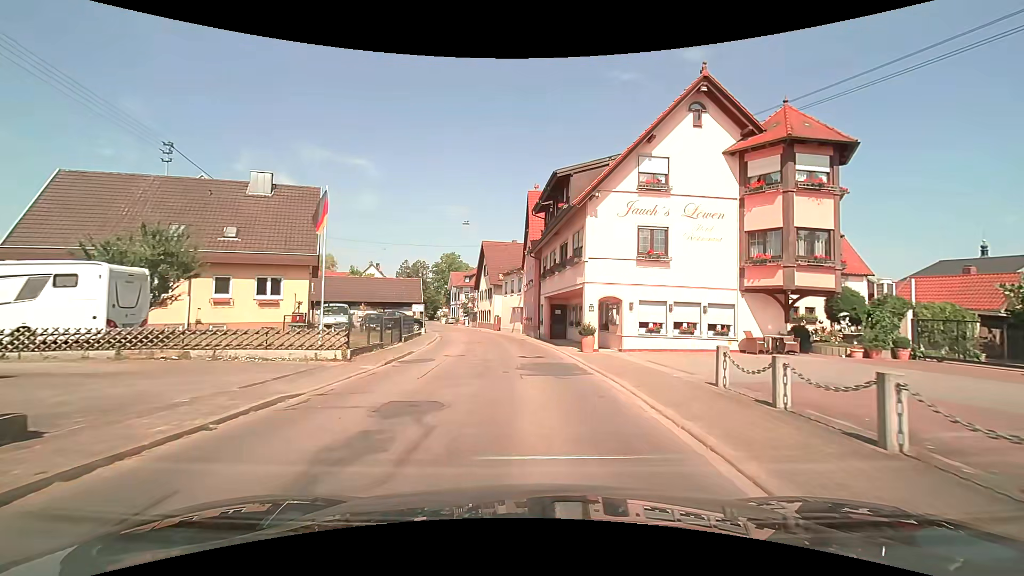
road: secondary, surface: asphalt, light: Day
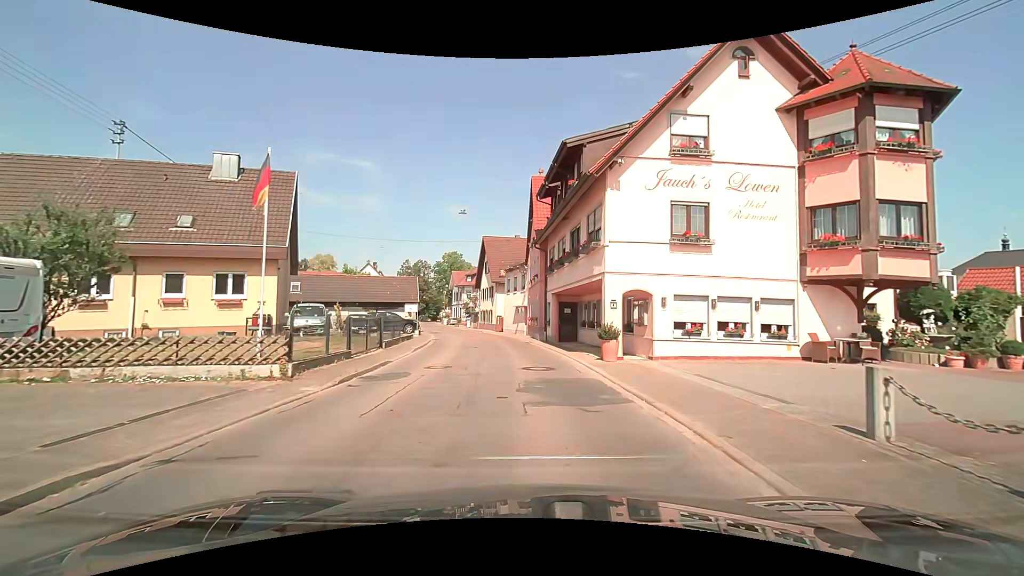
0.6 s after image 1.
(-0.1, +4.1) m; -1°
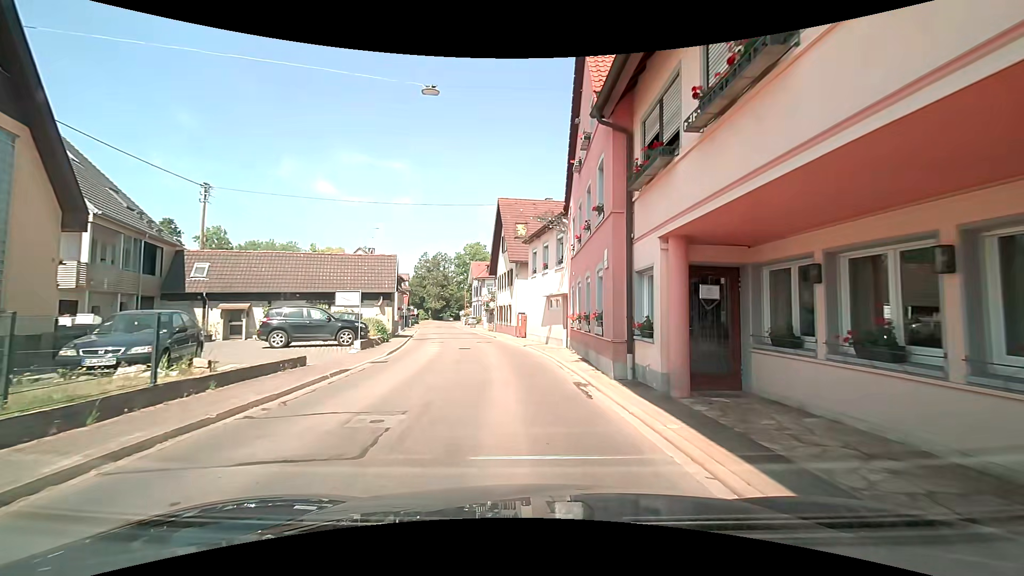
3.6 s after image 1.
(-0.5, +18.3) m; -5°
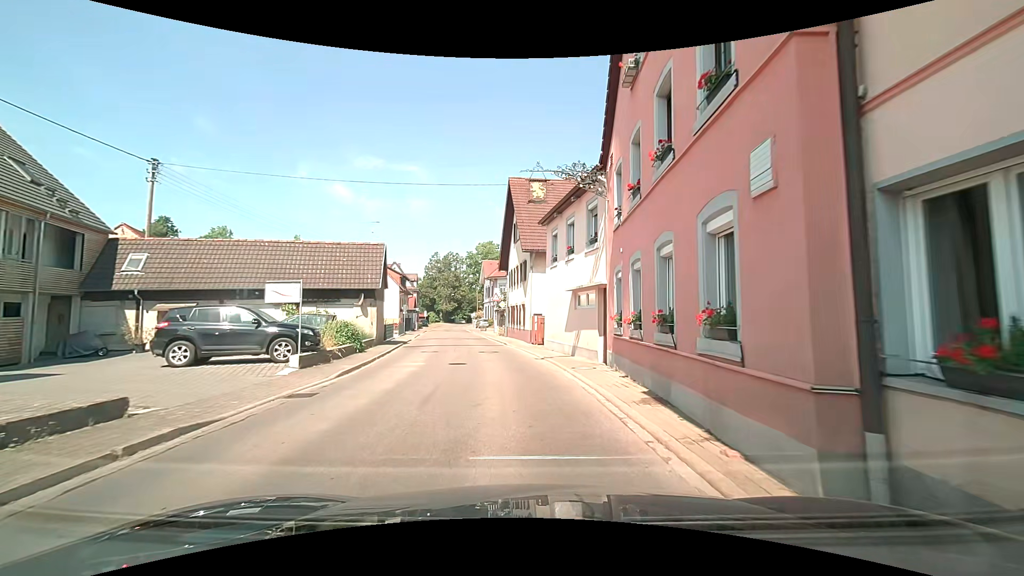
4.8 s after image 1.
(-0.1, +6.6) m; 0°
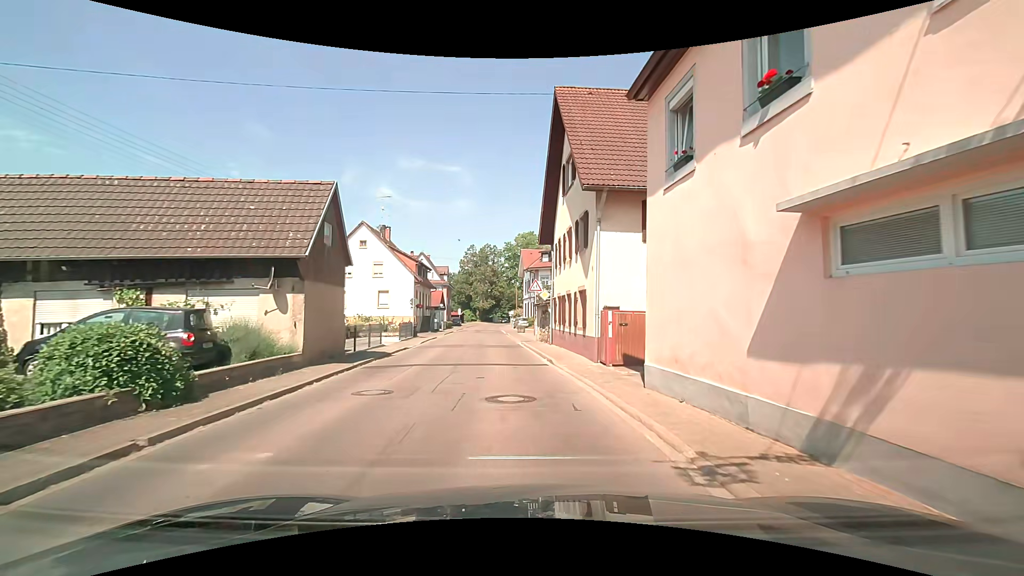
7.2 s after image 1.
(-0.7, +13.1) m; -5°
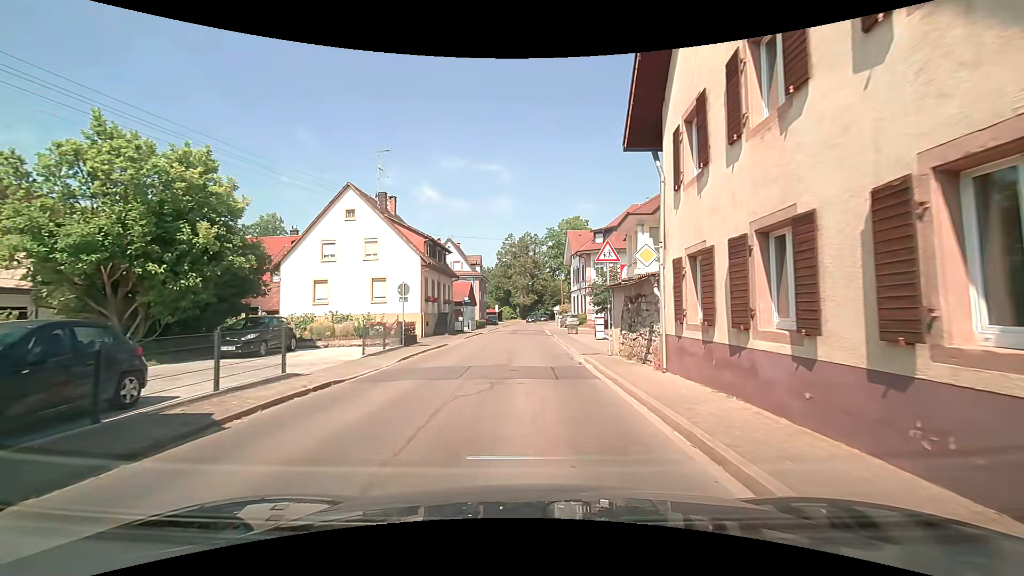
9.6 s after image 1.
(-0.8, +14.2) m; -4°
(0, +10) (-1, +20) (-1, +30) (-1, +40) (-1, +50) (-1, +60) (-1, +70) (-1, +80) (-1, +90) (+1, +100) m
